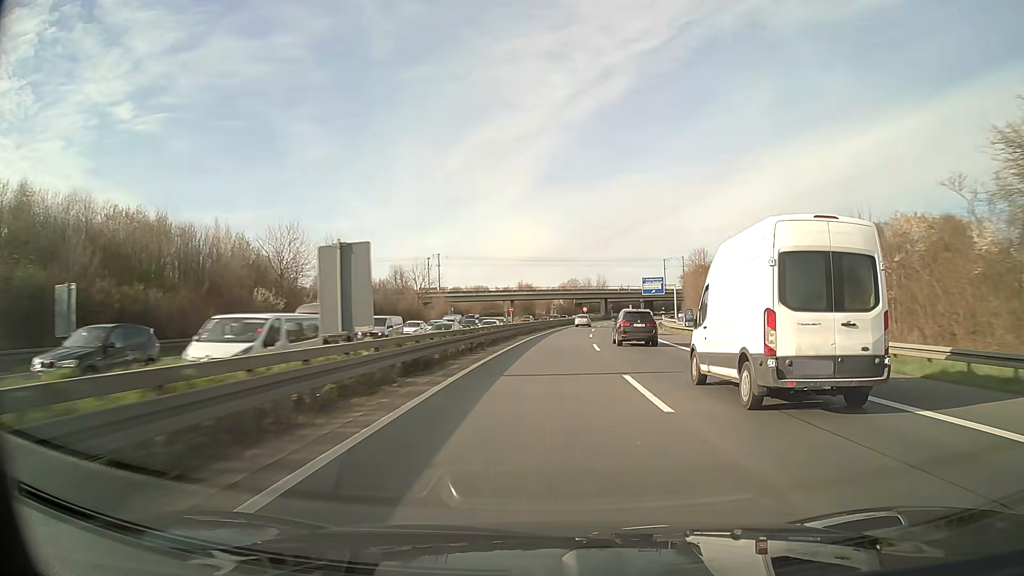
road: motorway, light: Day
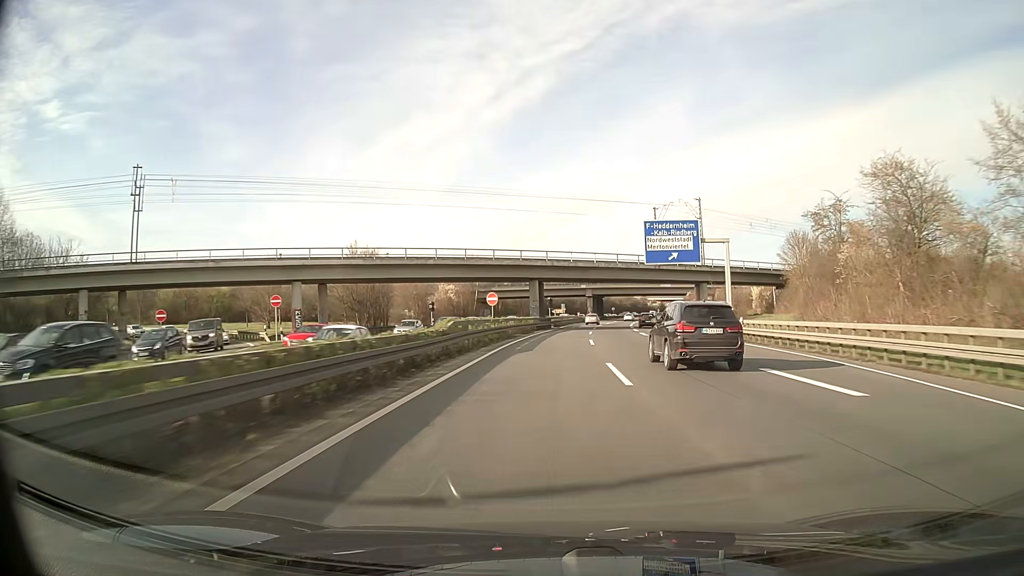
(+5.7, +86.7) m; +8°
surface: asphalt
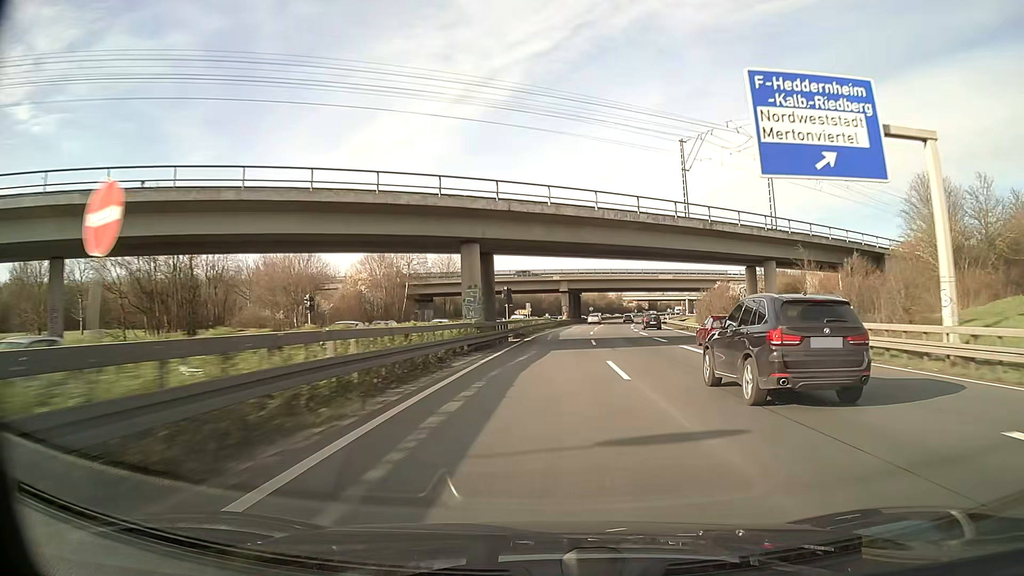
(+0.9, +34.7) m; +3°
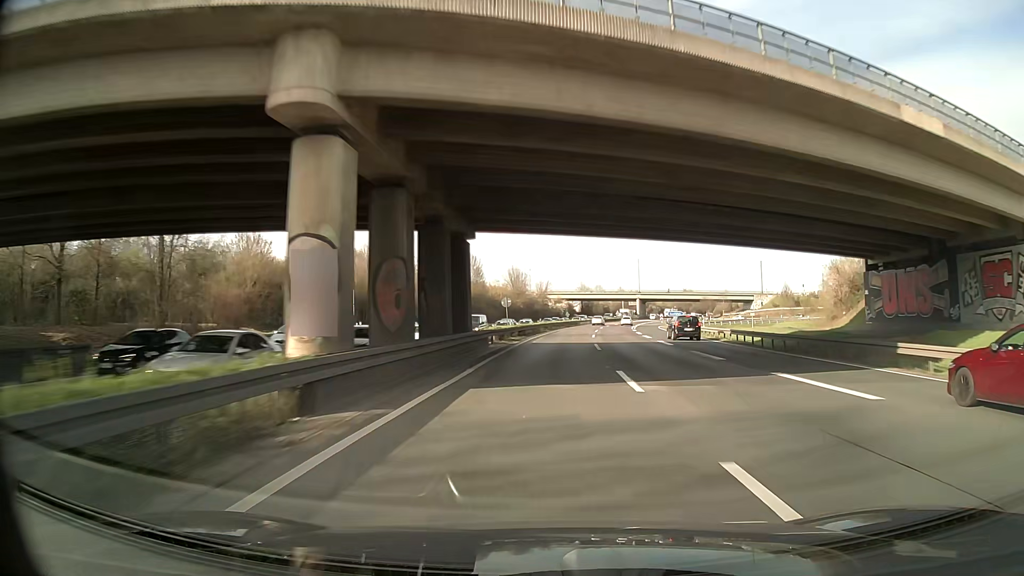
(+5.7, +86.7) m; +8°
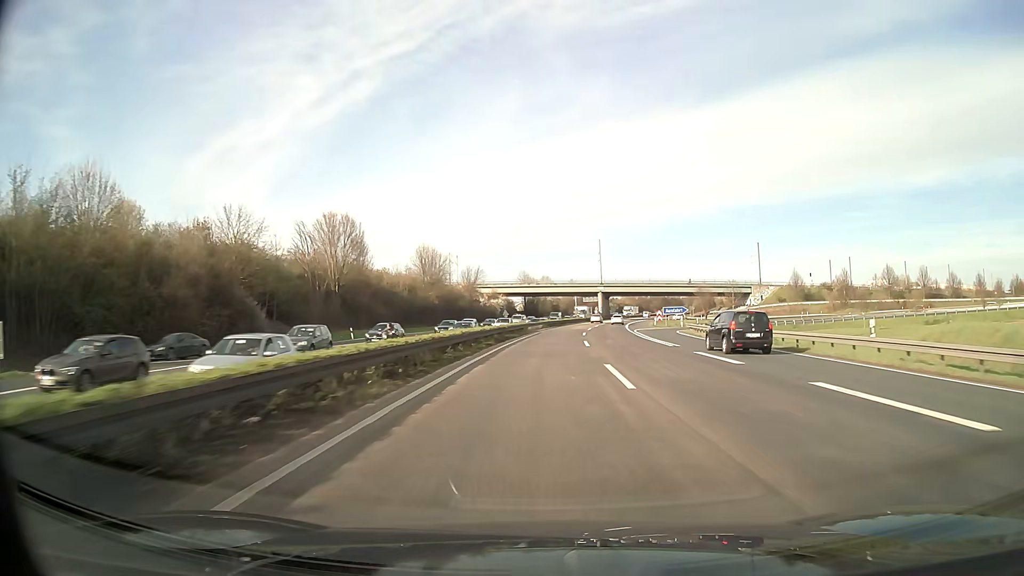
(+2.3, +52.1) m; +5°
(0, +10) (0, +20) (+1, +30) (+1, +40) (+2, +50) (+3, +60) (+4, +70) (+5, +80) (+6, +90) (+8, +100) m
